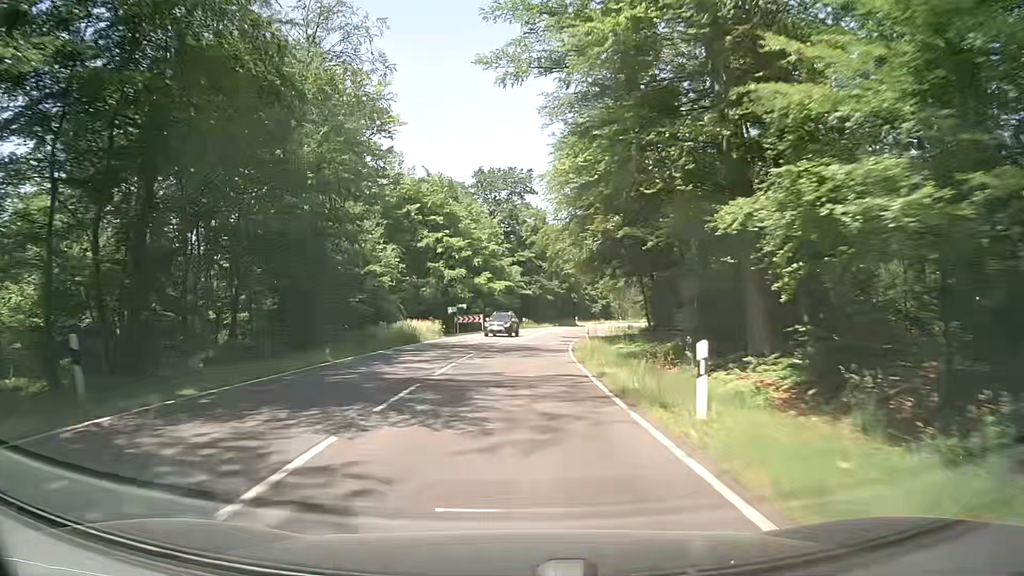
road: secondary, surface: asphalt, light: Day
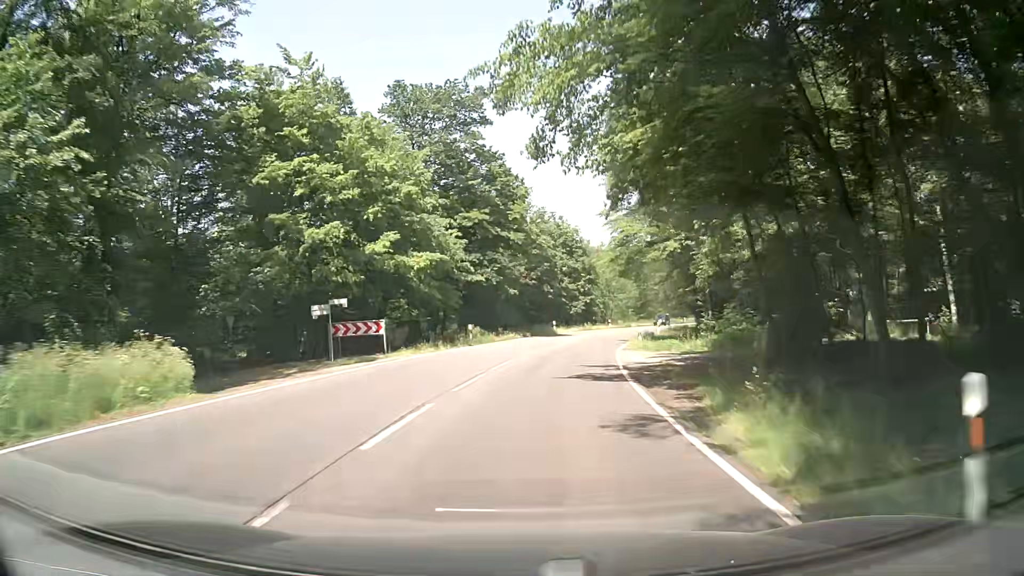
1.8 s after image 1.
(+0.6, +32.3) m; +4°
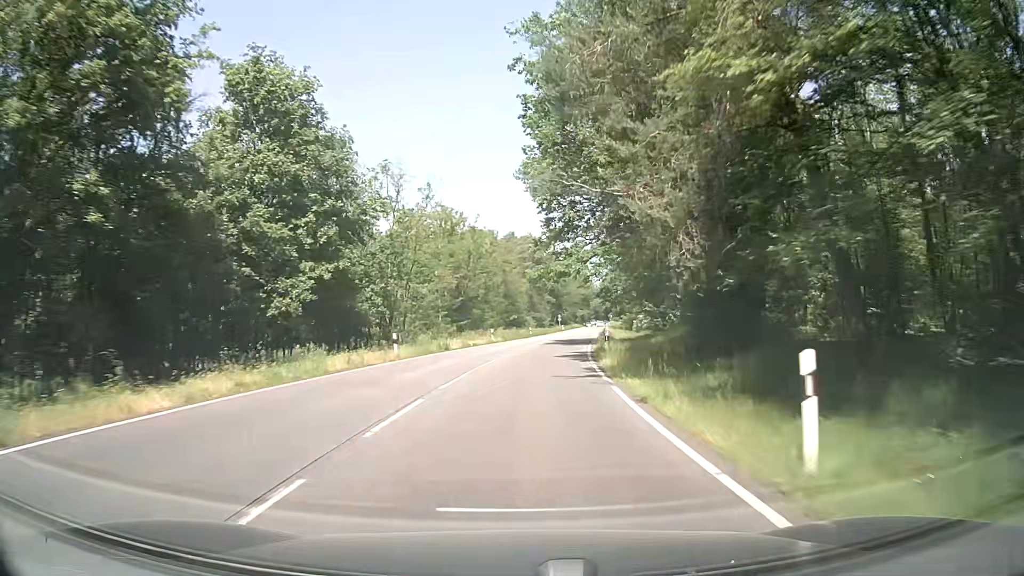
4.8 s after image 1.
(+7.2, +52.7) m; +17°
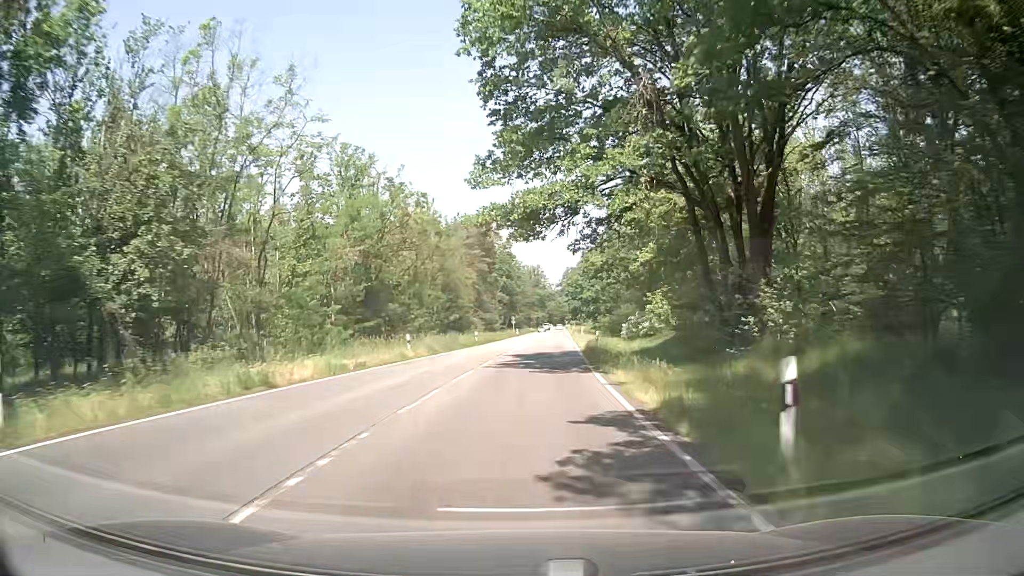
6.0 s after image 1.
(+0.8, +21.9) m; +5°
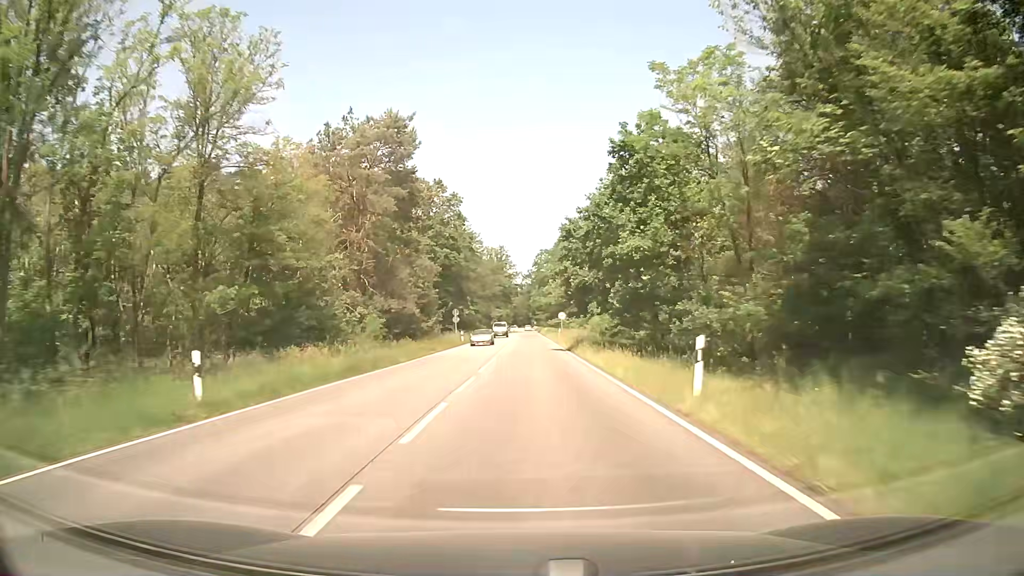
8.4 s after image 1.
(+1.5, +45.6) m; +3°
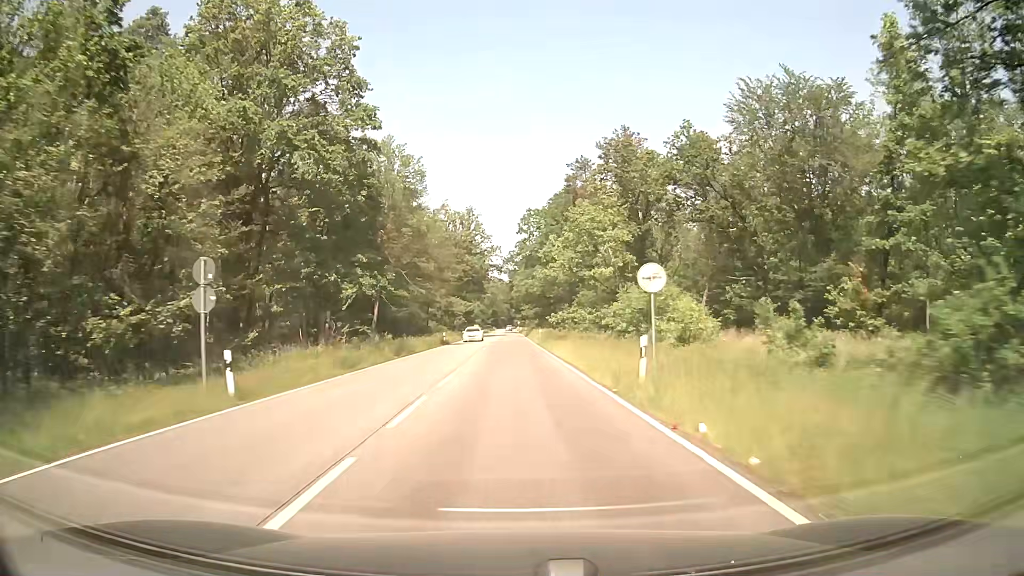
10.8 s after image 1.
(+0.9, +47.8) m; +2°
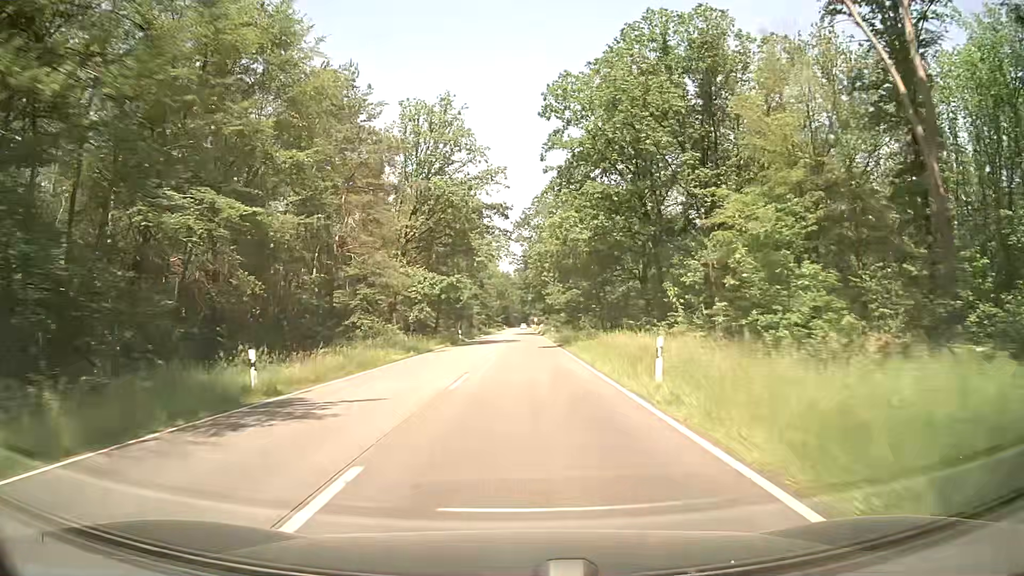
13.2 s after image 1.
(-0.5, +49.2) m; -1°
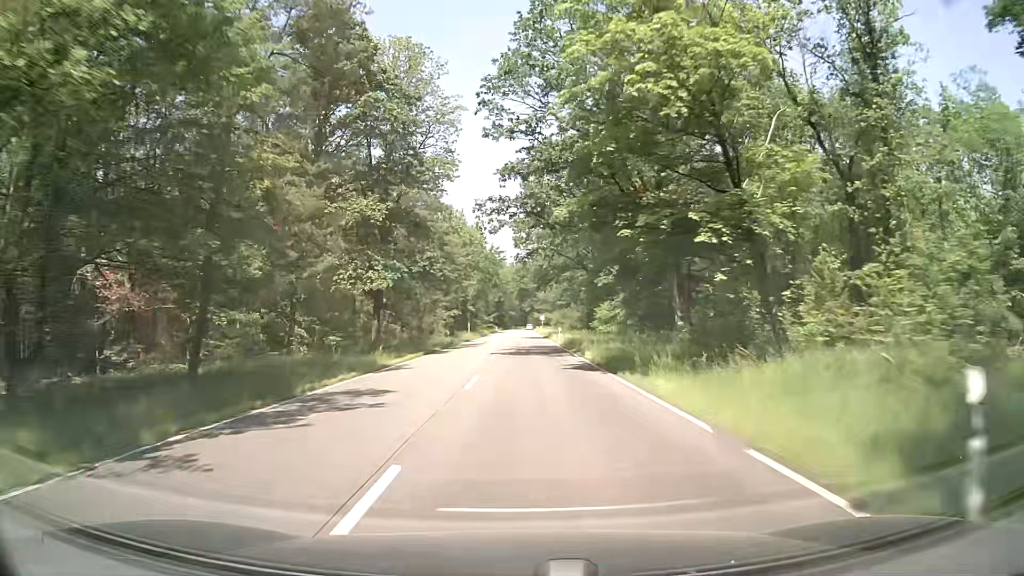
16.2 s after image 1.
(+0.5, +60.2) m; 0°
(0, +10) (0, +20) (0, +30) (0, +40) (0, +50) (0, +60) (0, +70) (0, +80) (0, +90) (+1, +100) m
